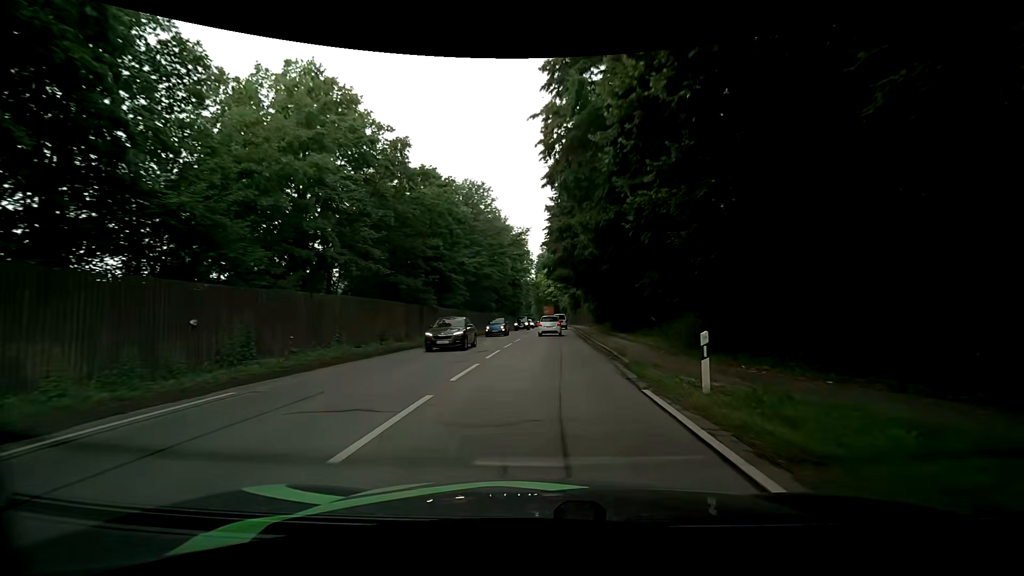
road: primary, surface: asphalt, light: Day
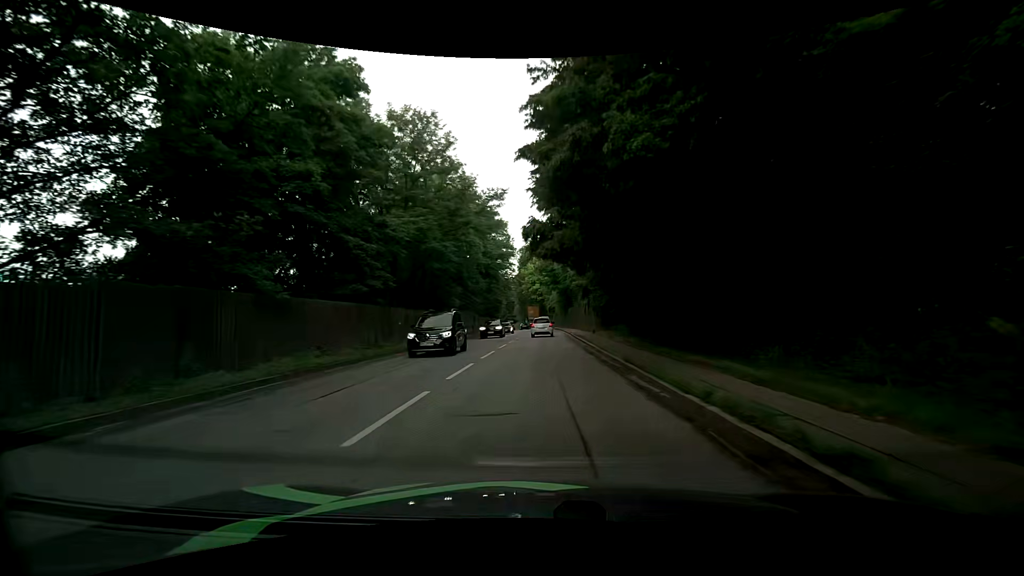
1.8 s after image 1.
(+0.2, +17.4) m; +2°
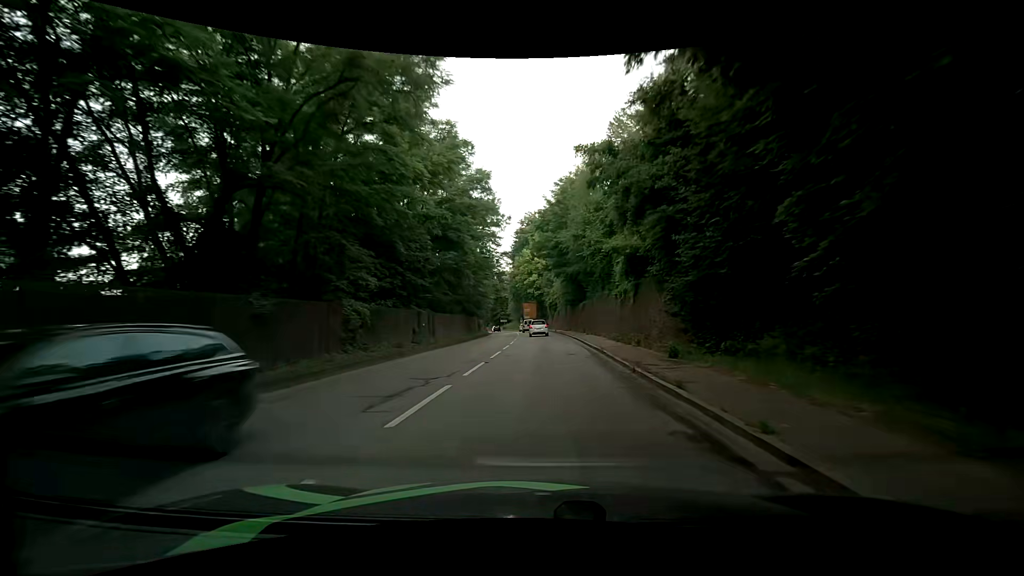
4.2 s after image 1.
(+0.1, +23.1) m; +1°
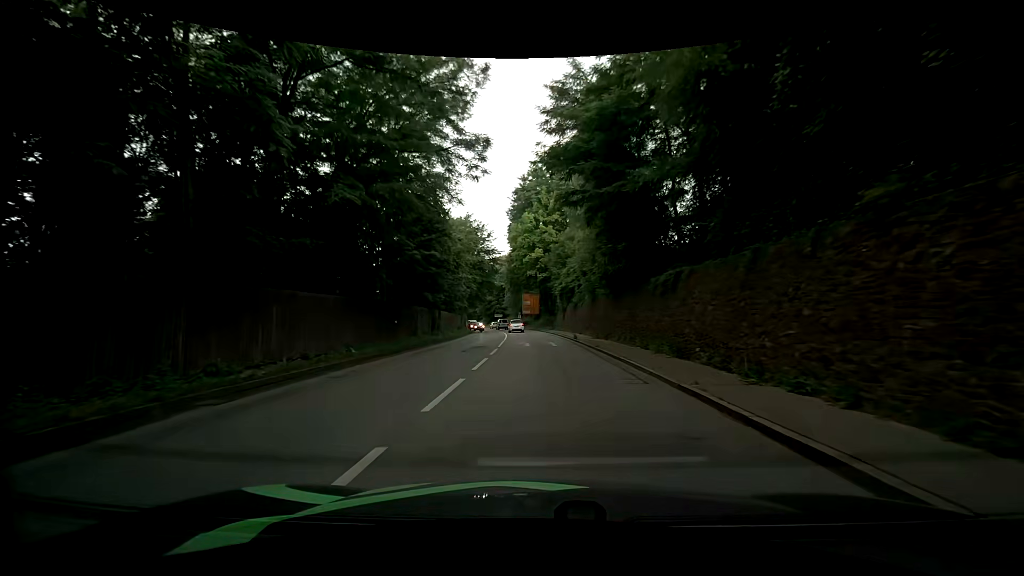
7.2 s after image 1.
(-0.5, +29.2) m; -1°
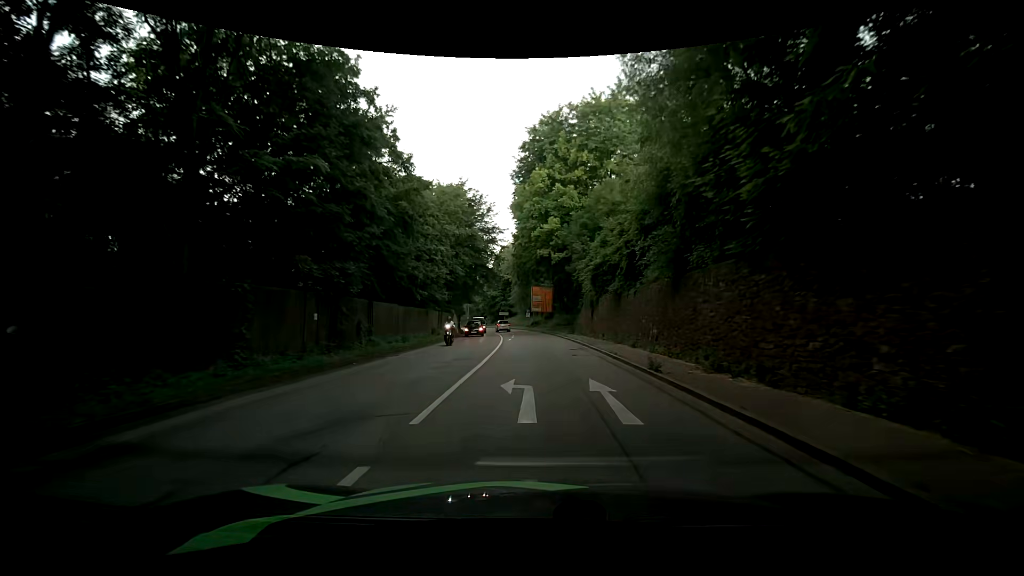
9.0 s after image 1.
(-0.1, +18.8) m; -1°
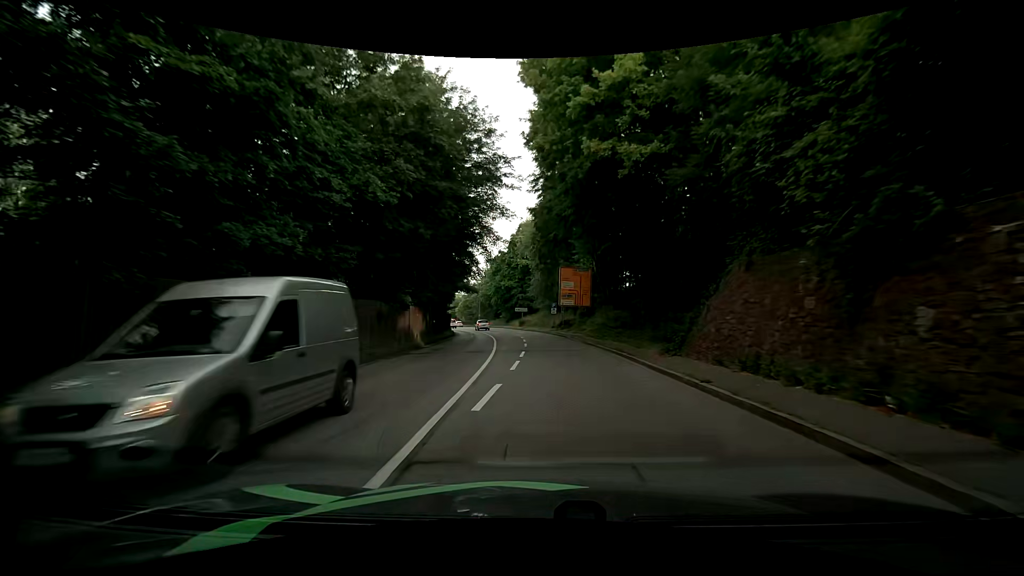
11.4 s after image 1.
(-0.4, +26.8) m; -2°
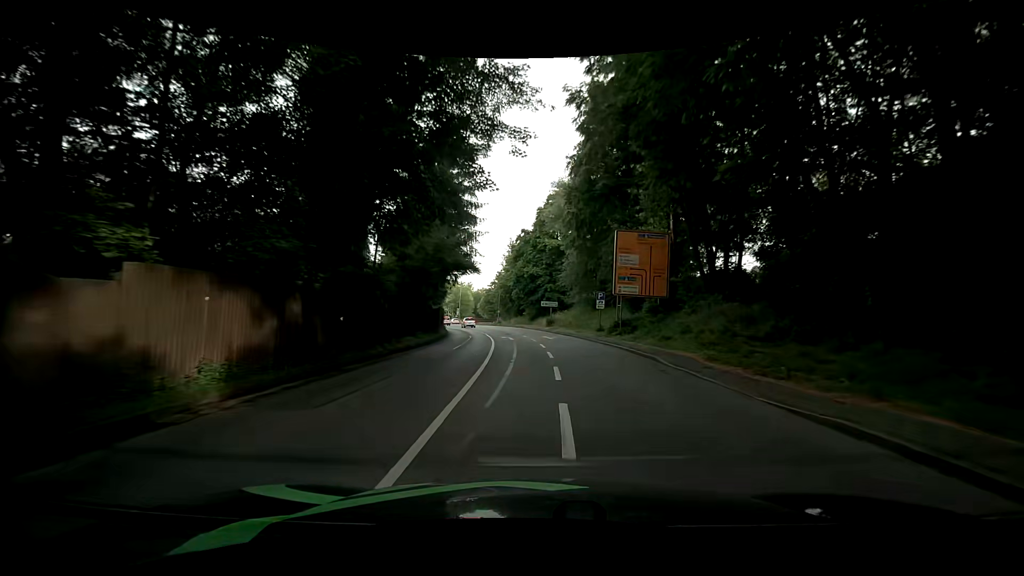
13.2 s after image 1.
(-0.5, +20.5) m; -3°
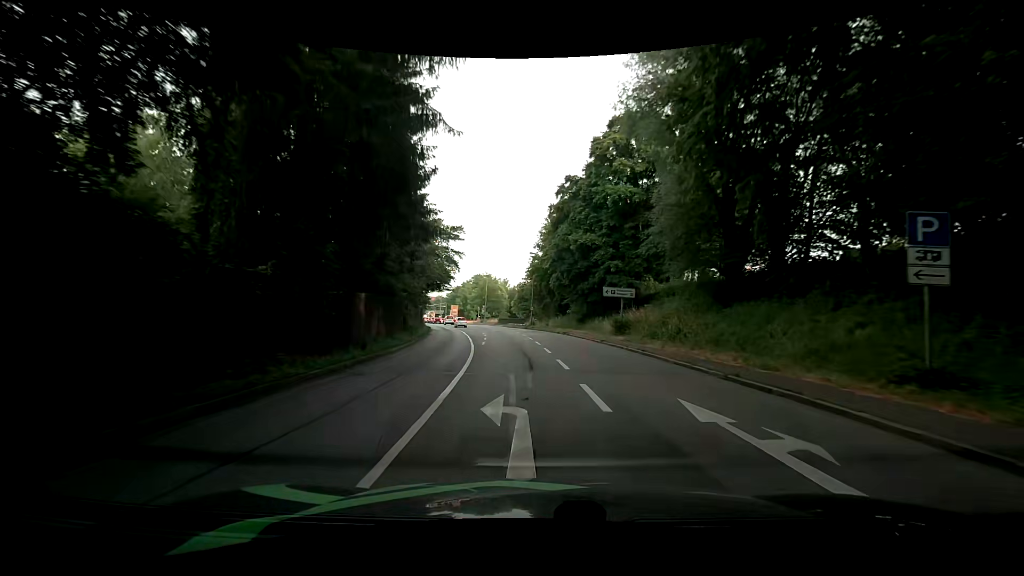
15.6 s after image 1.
(-1.1, +28.1) m; -5°
(0, +10) (-1, +20) (-1, +30) (-2, +40) (-4, +50) (-5, +60) (-7, +70) (-9, +79) (-11, +89) (-14, +99) m
